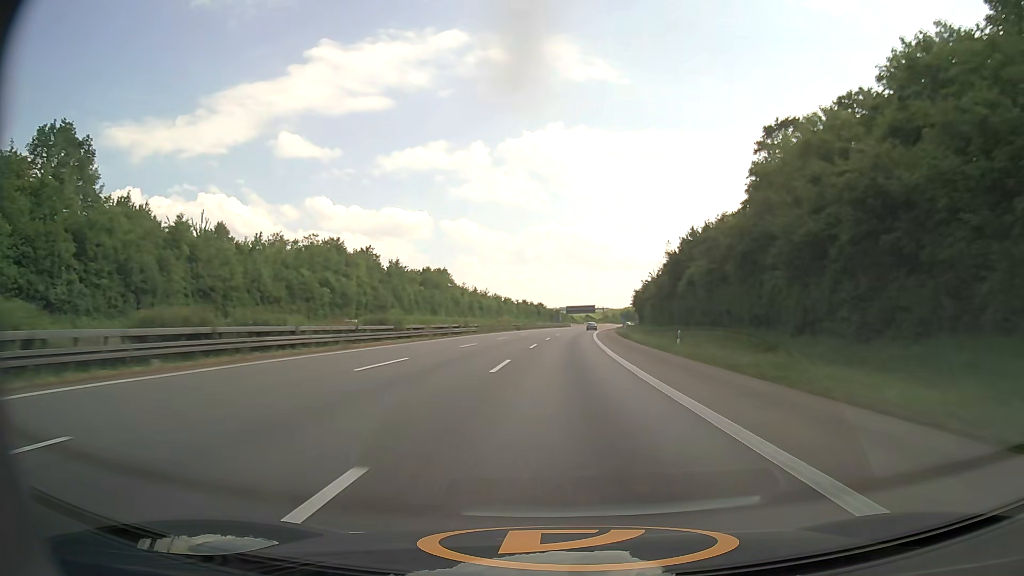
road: motorway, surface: asphalt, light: Day
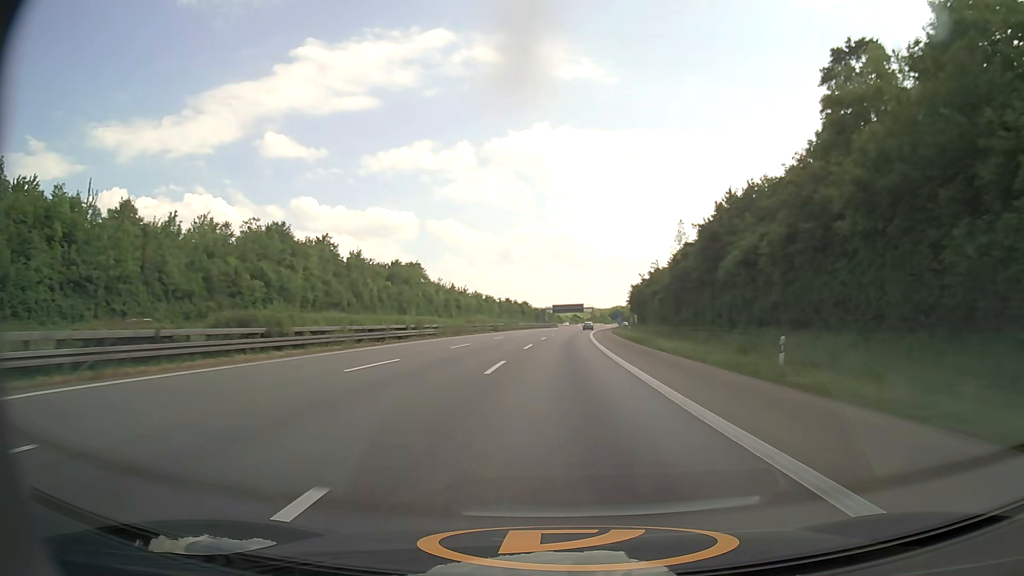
(+0.2, +19.1) m; +1°
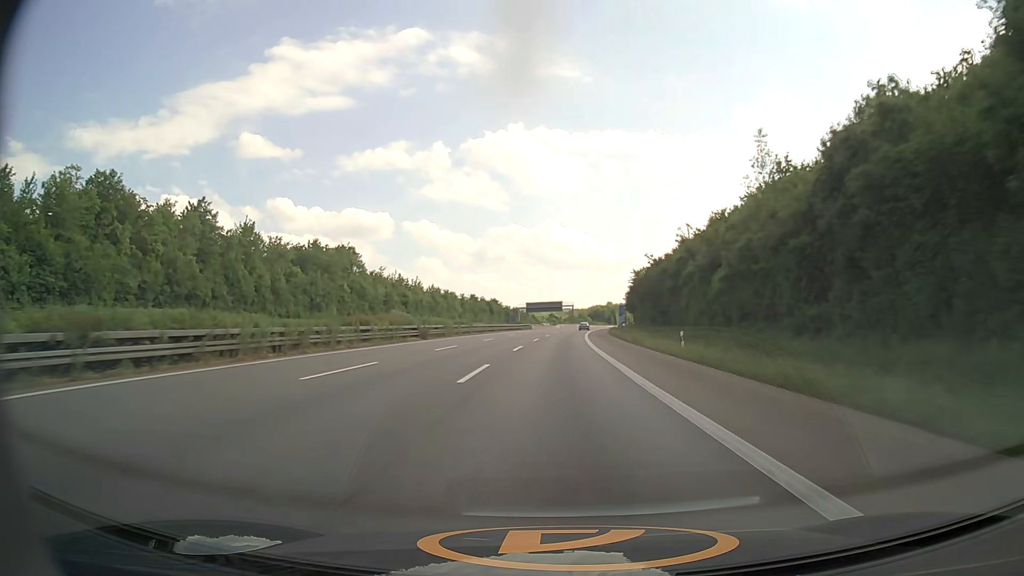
(+0.7, +38.2) m; +2°
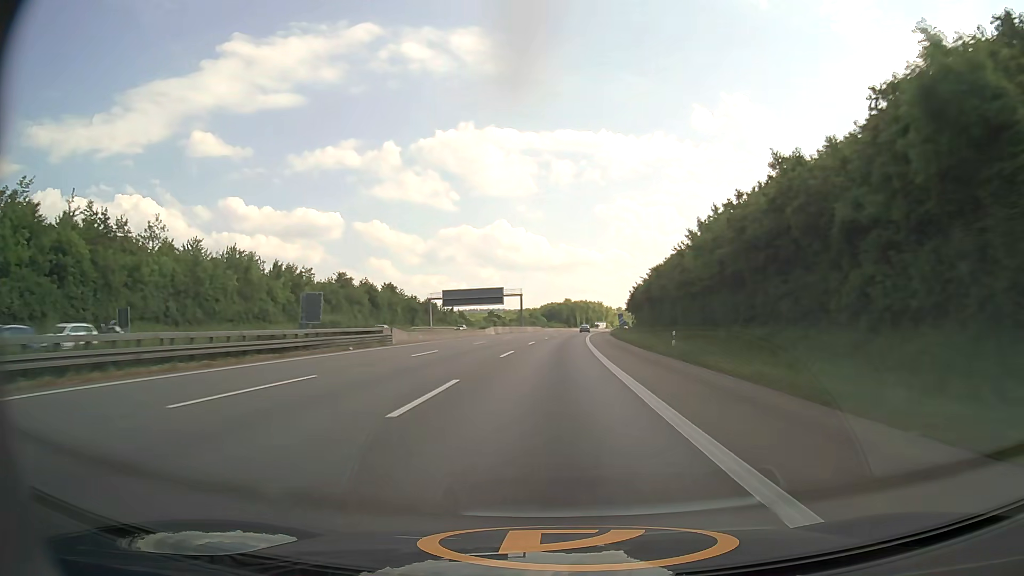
(+3.4, +94.5) m; +4°
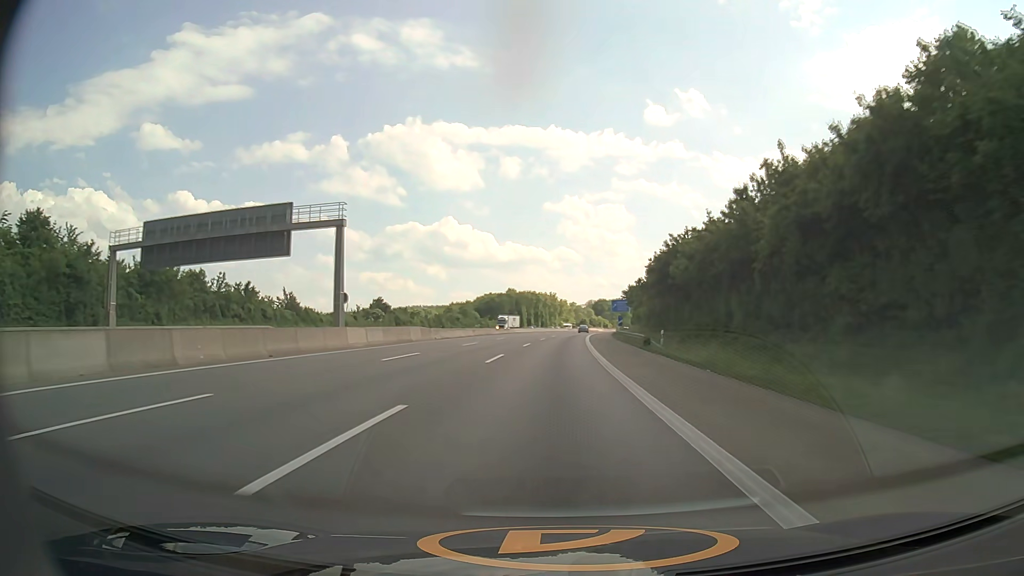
(+3.8, +94.0) m; +5°
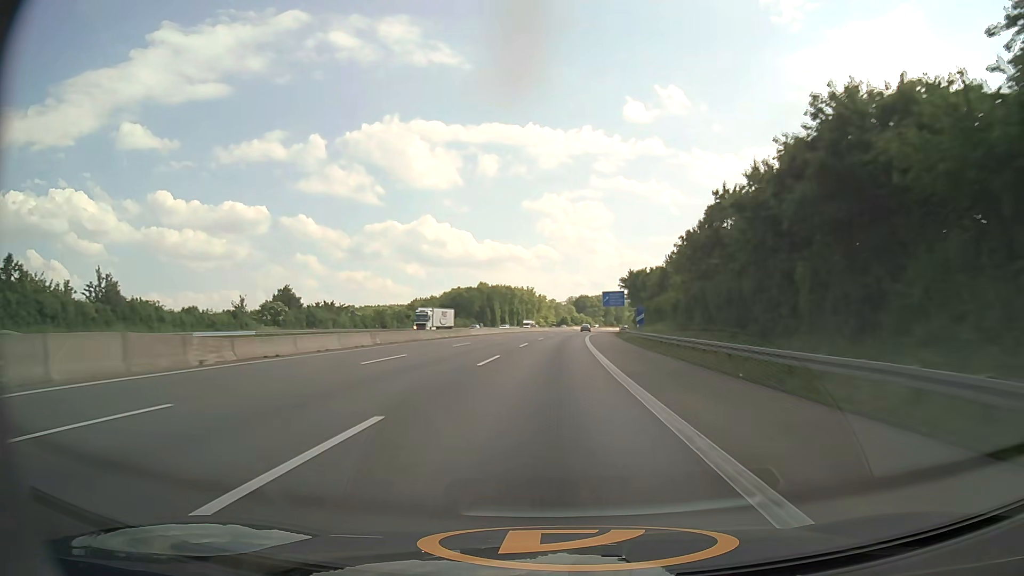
(+0.7, +37.8) m; +2°
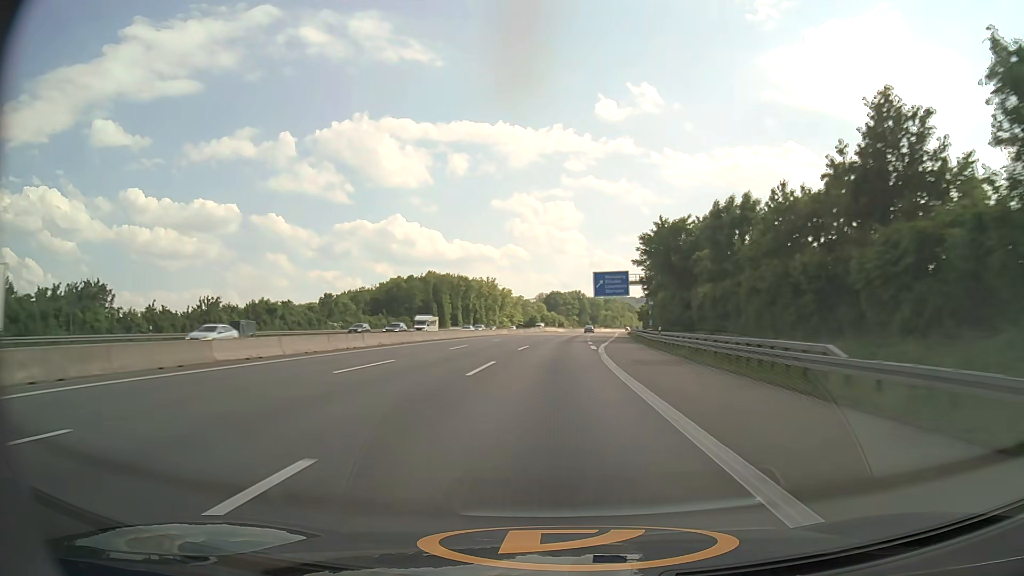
(+1.2, +56.8) m; +3°
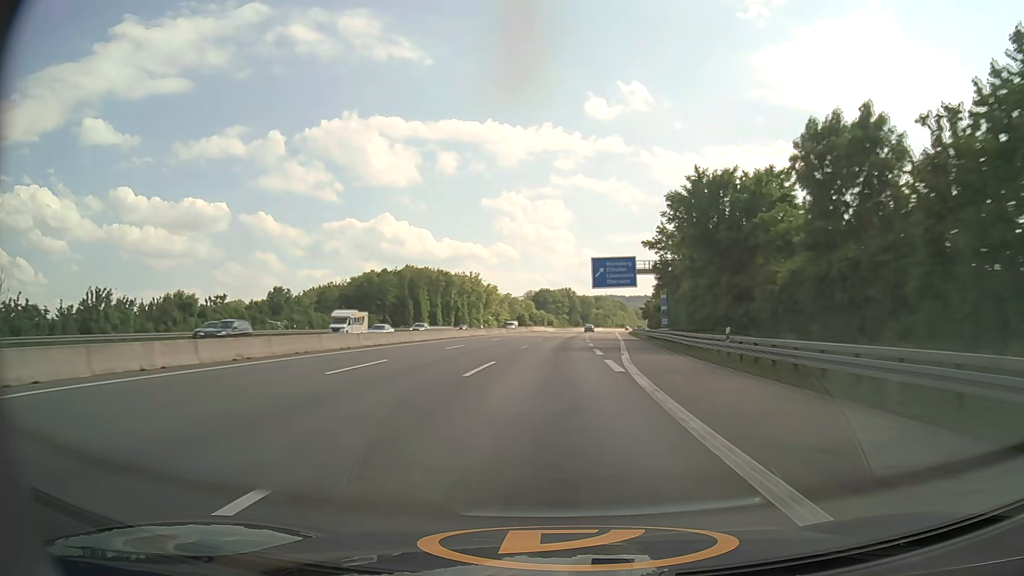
(+0.1, +19.0) m; +1°
(0, +10) (0, +20) (0, +30) (+1, +40) (+1, +50) (+2, +60) (+2, +70) (+3, +80) (+3, +90) (+4, +100) m
